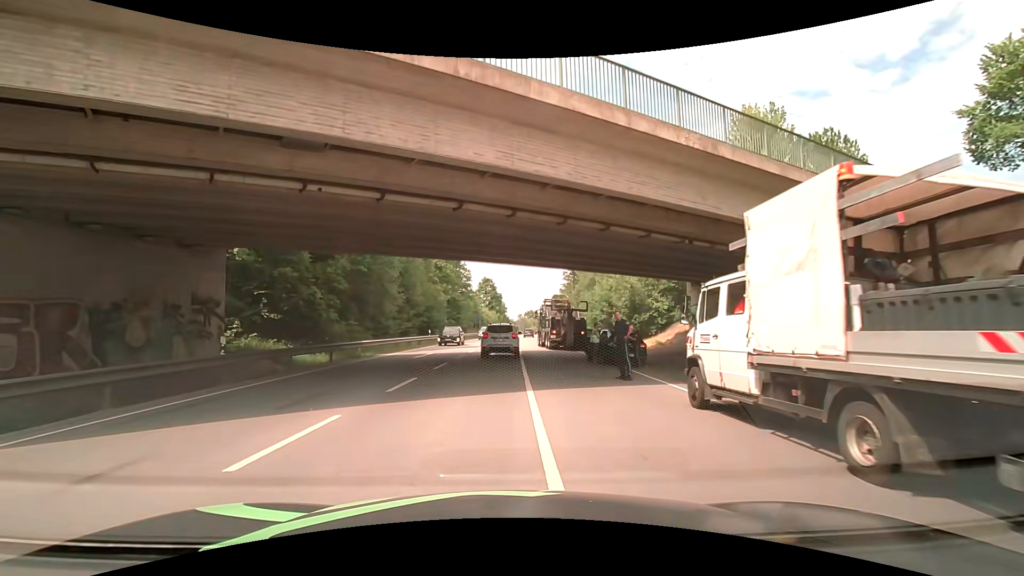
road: primary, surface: asphalt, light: Day
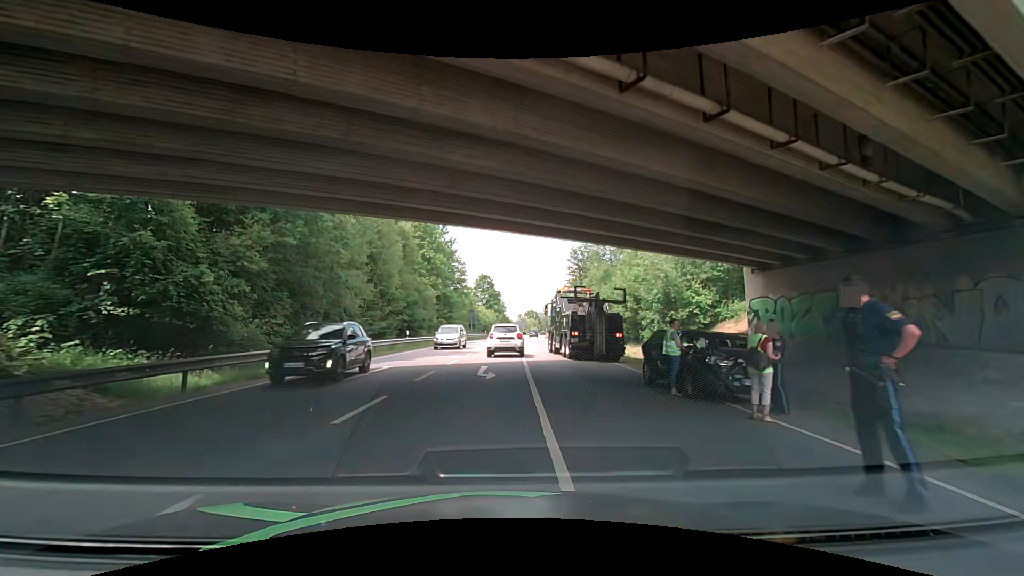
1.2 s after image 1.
(0.0, +9.9) m; +1°
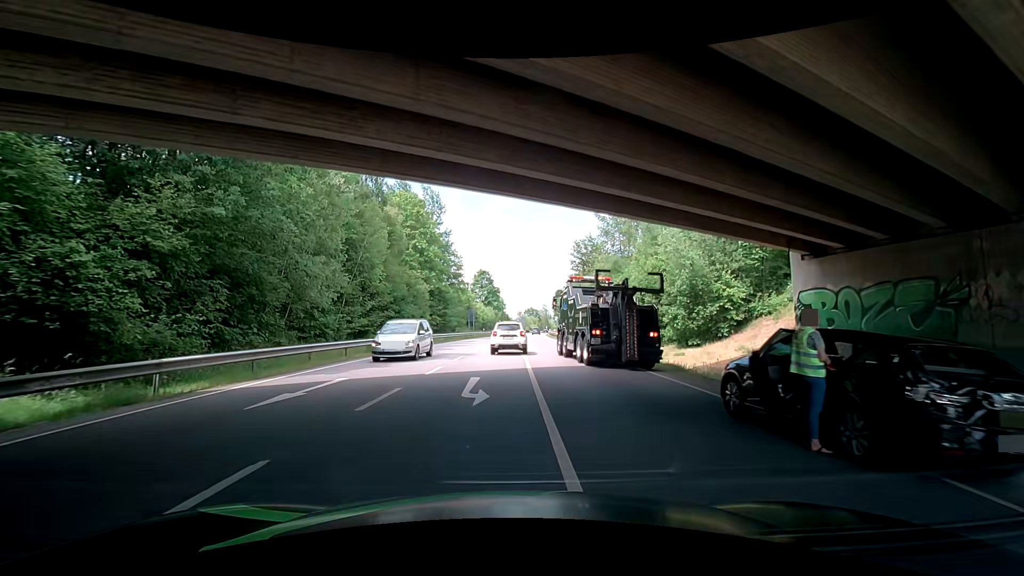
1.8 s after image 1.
(0.0, +5.0) m; +2°
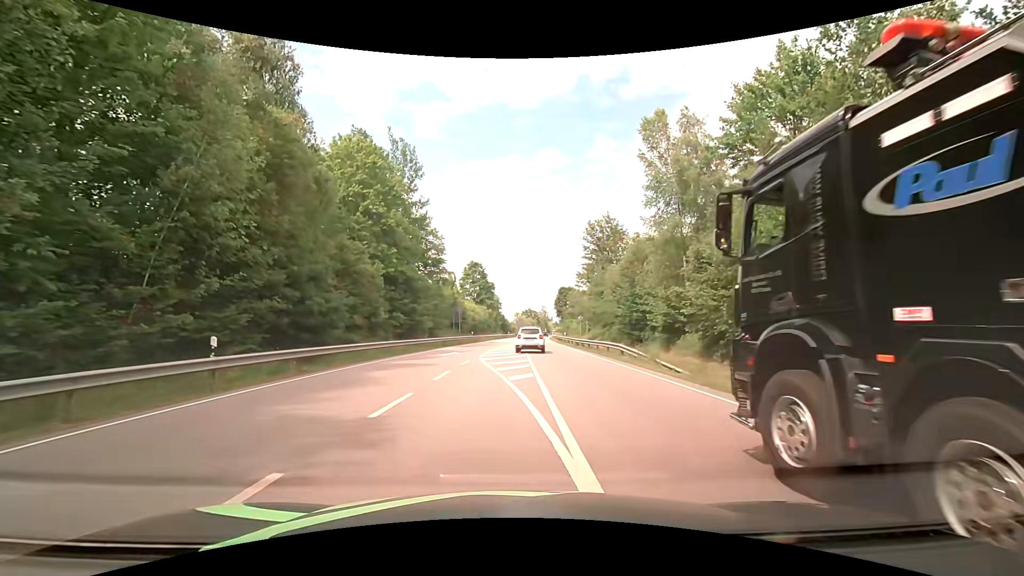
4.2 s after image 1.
(-1.1, +18.4) m; -1°
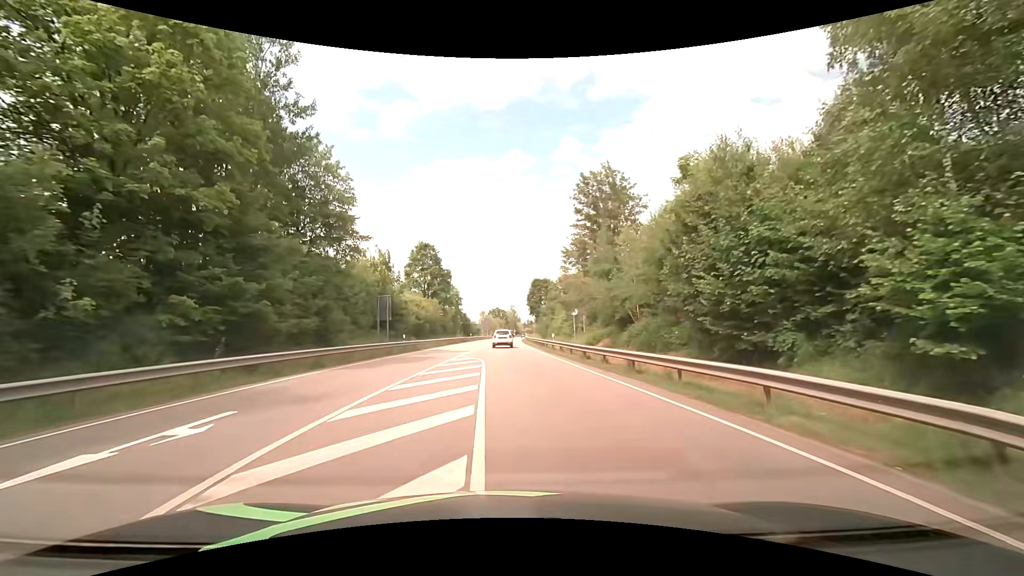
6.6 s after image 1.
(+0.7, +23.0) m; +3°
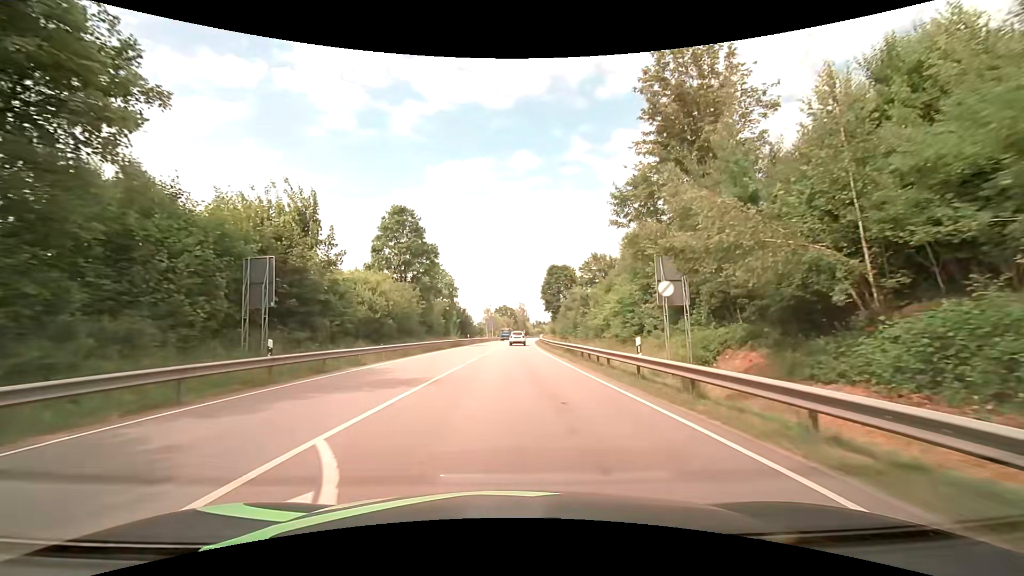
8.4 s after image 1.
(-0.3, +22.7) m; -1°
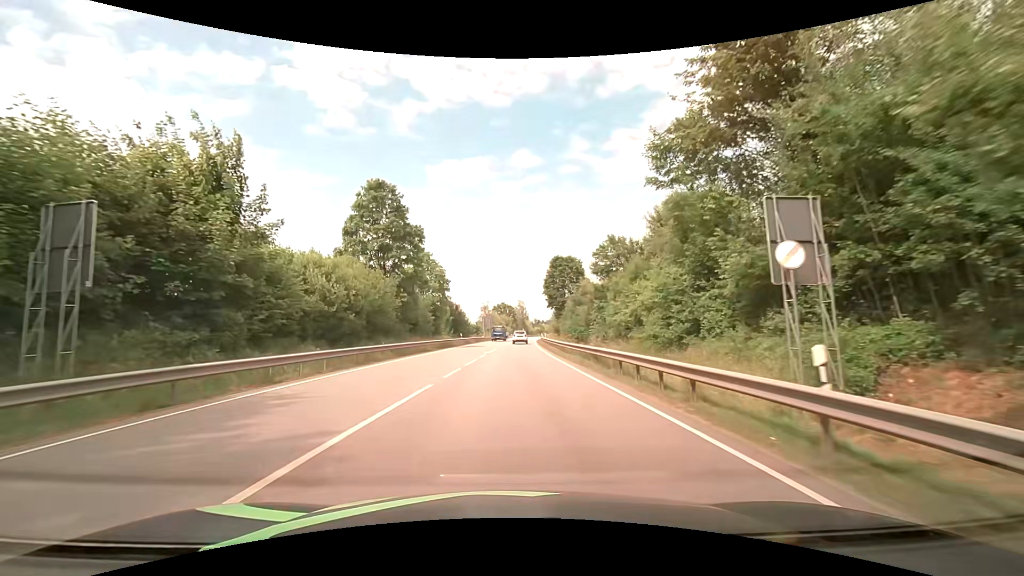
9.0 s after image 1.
(0.0, +8.7) m; 0°
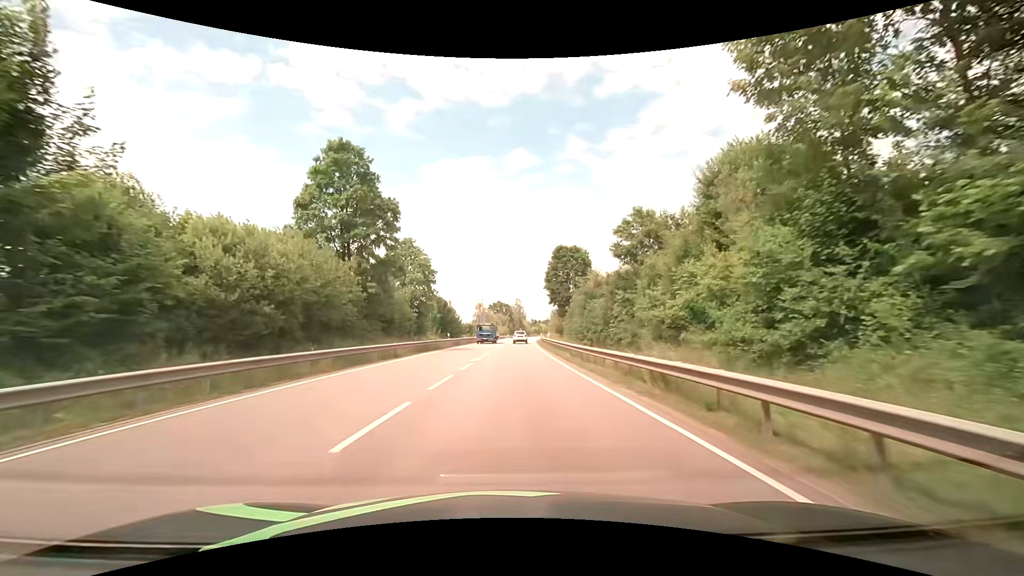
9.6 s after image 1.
(0.0, +9.3) m; +1°
(0, +10) (0, +20) (0, +30) (+1, +40) (+1, +50) (+1, +60) (+2, +70) (+2, +80) (+3, +90) (+4, +100) m
